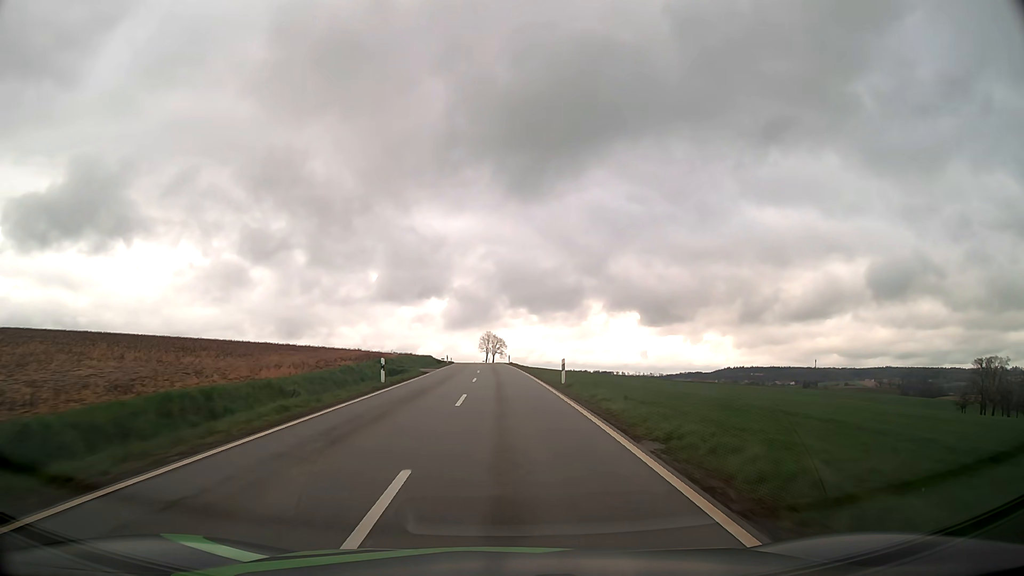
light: Day
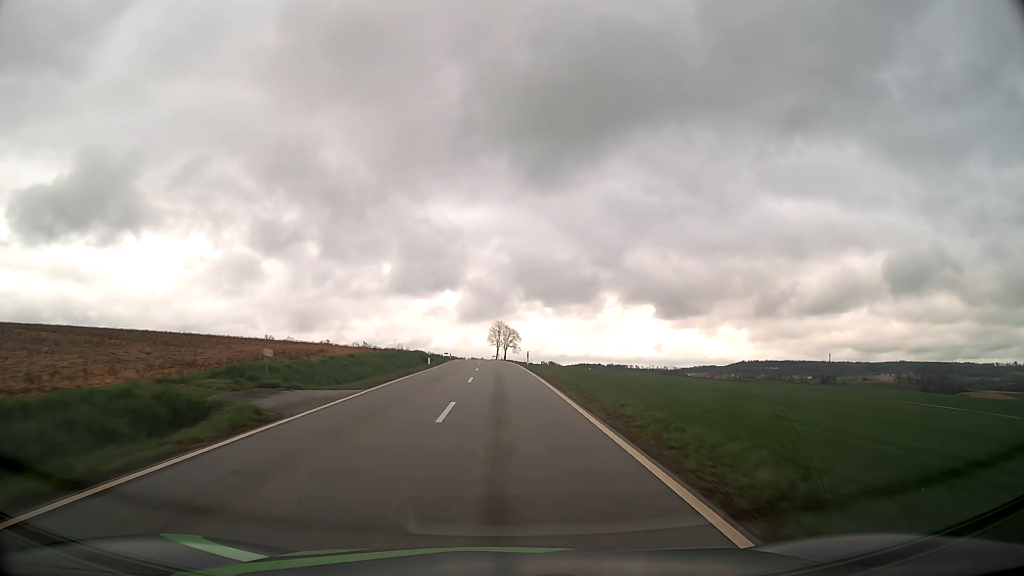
(-0.2, +28.0) m; -1°
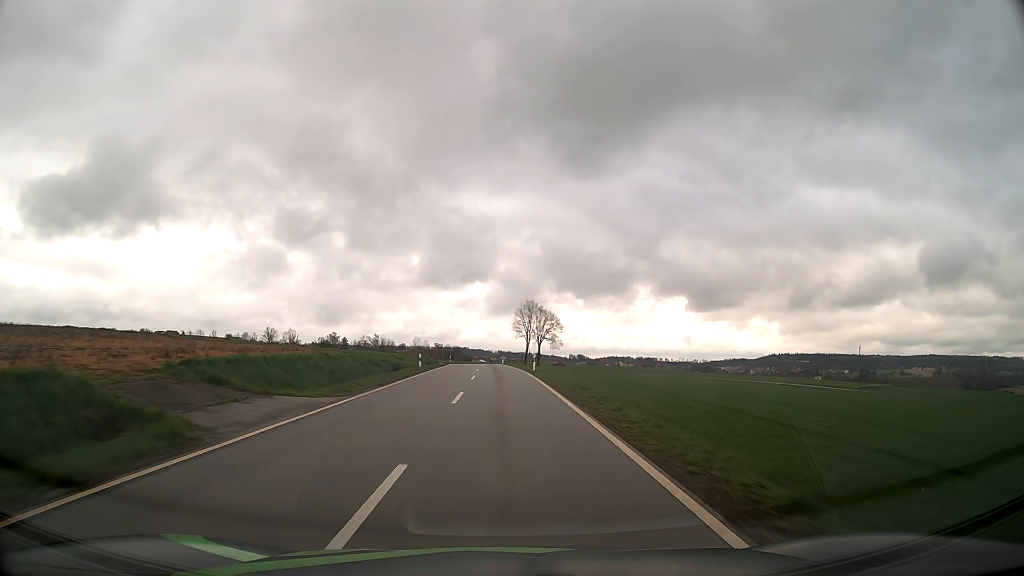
(-1.3, +56.4) m; -2°
(0, +10) (0, +20) (0, +30) (-1, +40) (-1, +50) (-1, +60) (-2, +70) (-2, +80) (-3, +90) (-3, +100) m
